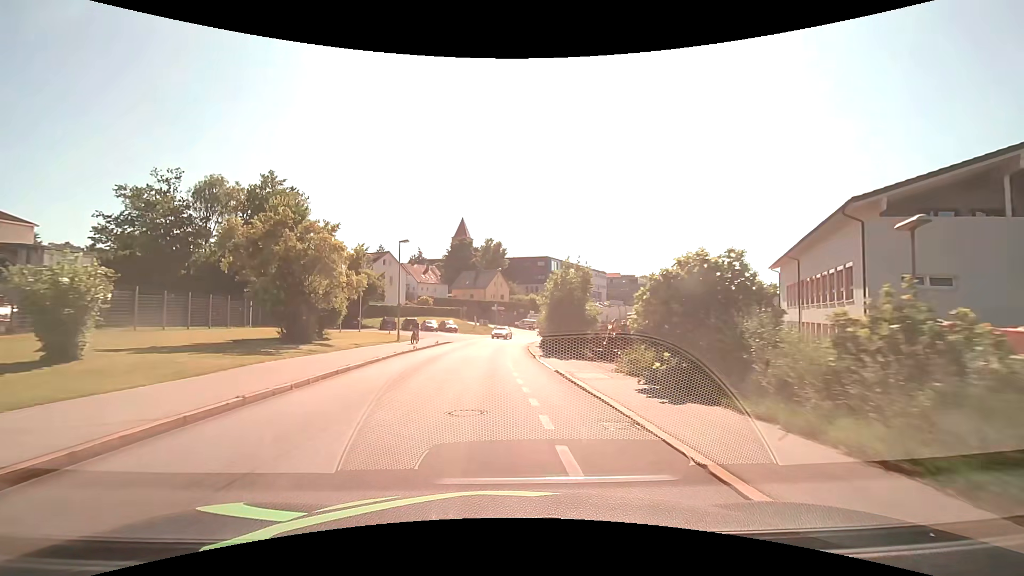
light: Day
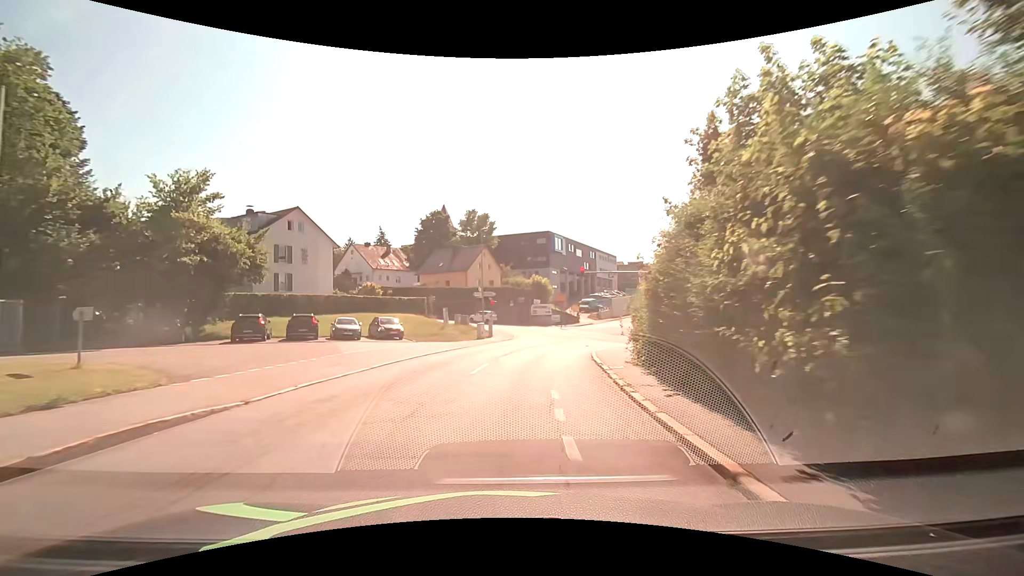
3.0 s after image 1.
(-0.4, +33.9) m; 0°
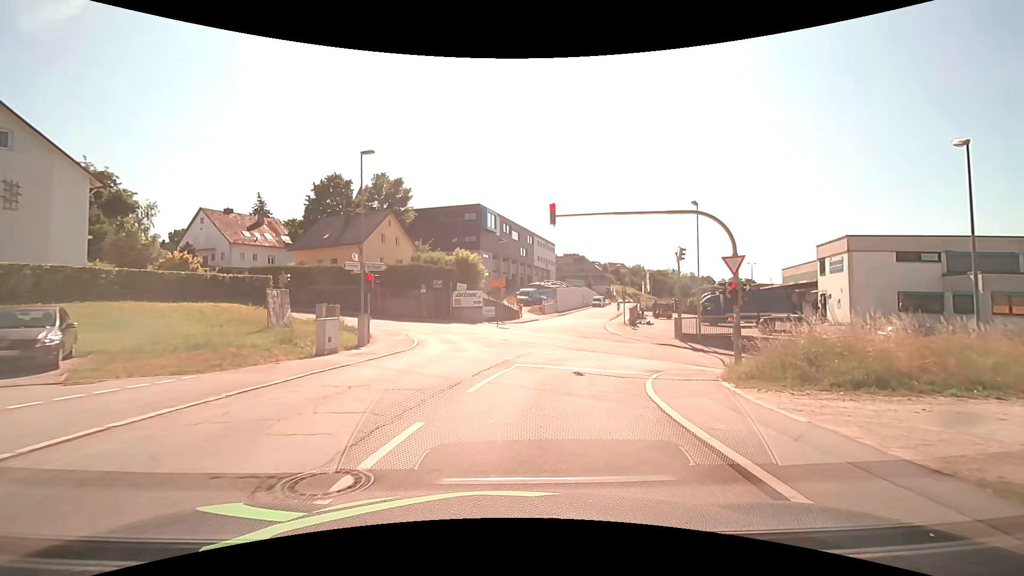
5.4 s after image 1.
(+1.4, +20.9) m; +8°
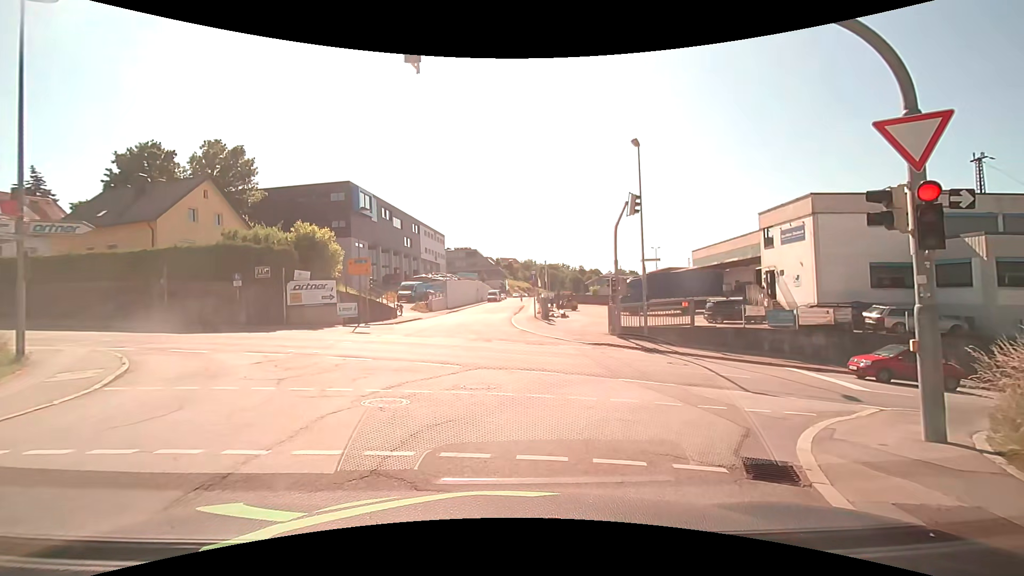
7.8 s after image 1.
(+1.1, +11.8) m; +13°
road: residential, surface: asphalt
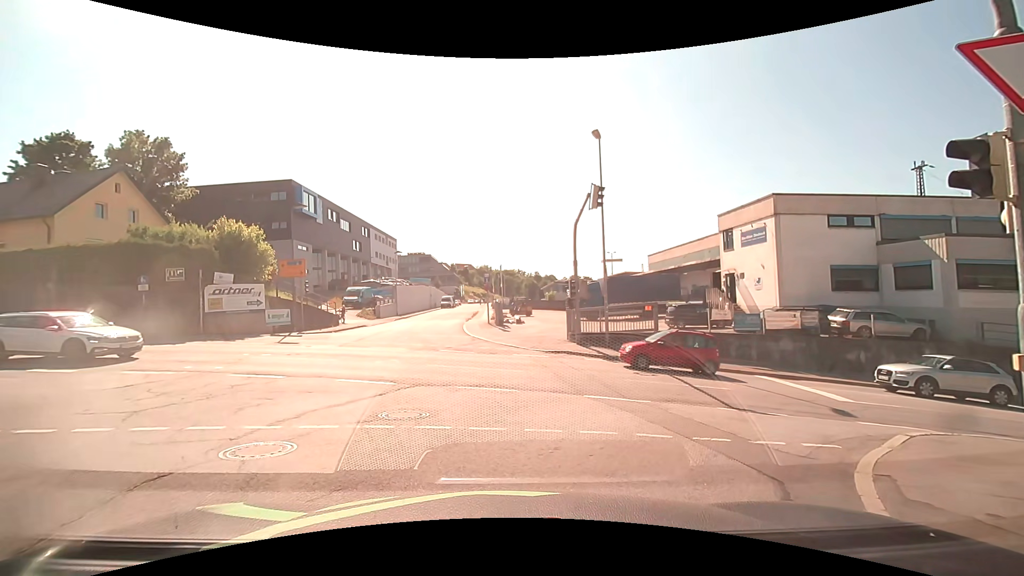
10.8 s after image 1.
(+0.1, +2.2) m; +3°
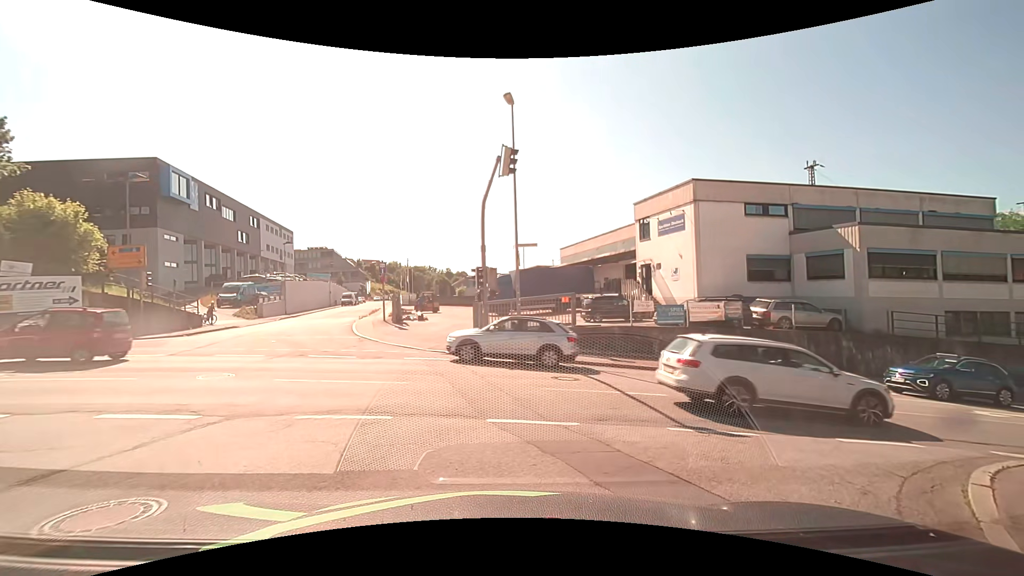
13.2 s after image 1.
(+0.4, +3.7) m; +12°
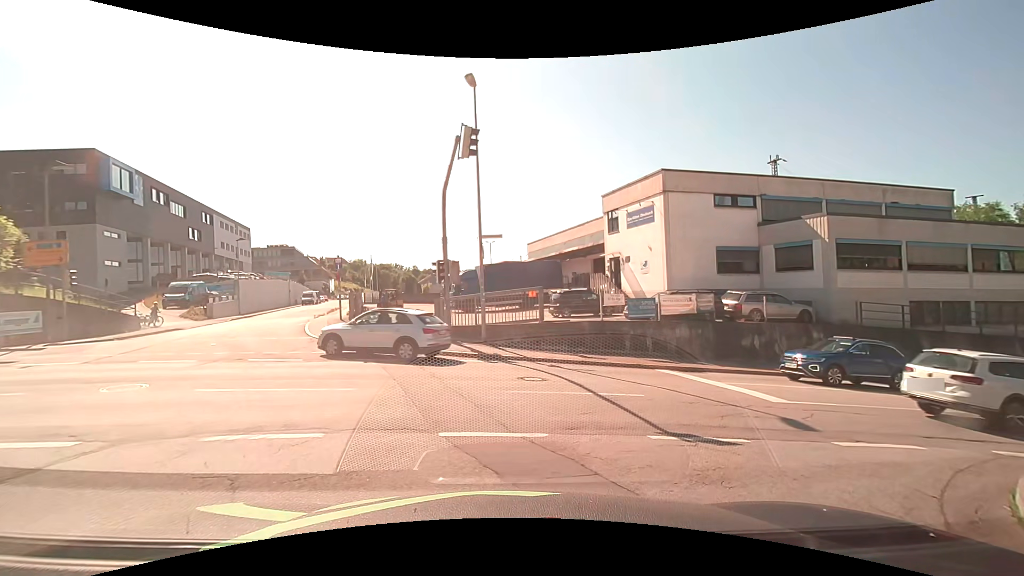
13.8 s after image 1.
(+0.1, +1.2) m; +4°
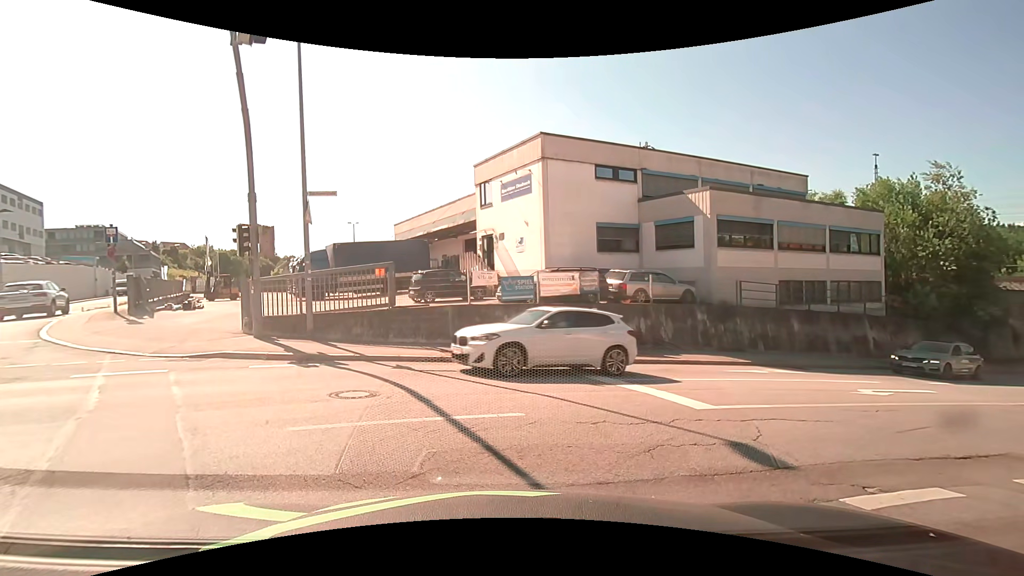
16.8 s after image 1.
(+0.5, +4.0) m; +12°
